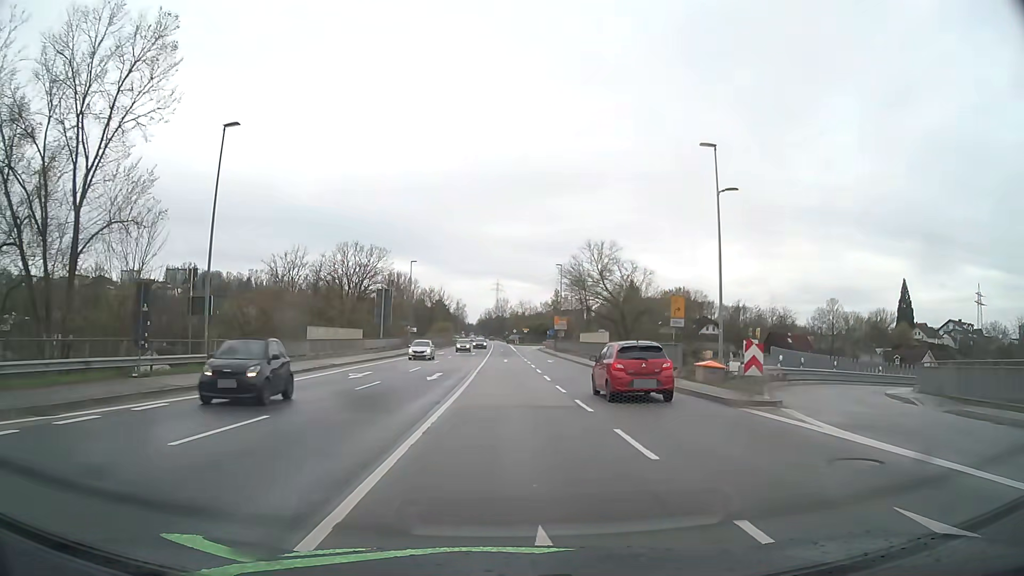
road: primary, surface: asphalt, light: Day
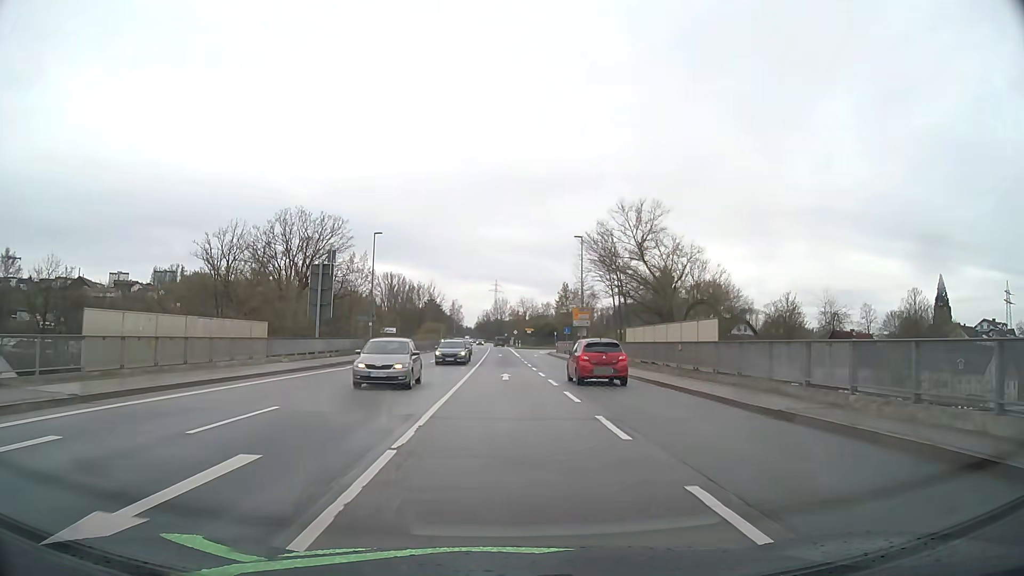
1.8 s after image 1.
(-0.1, +23.4) m; 0°
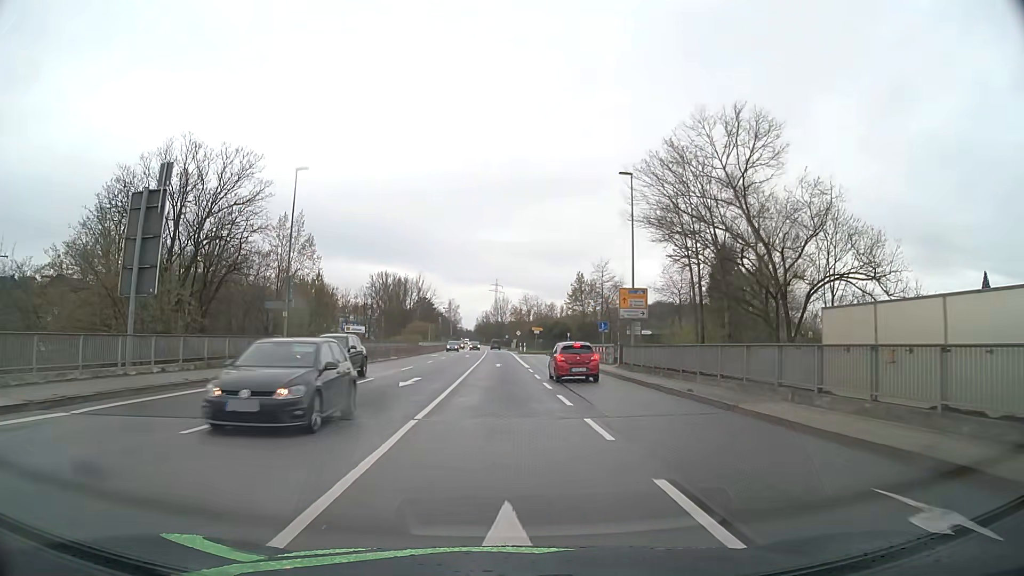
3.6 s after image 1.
(-0.1, +23.8) m; 0°
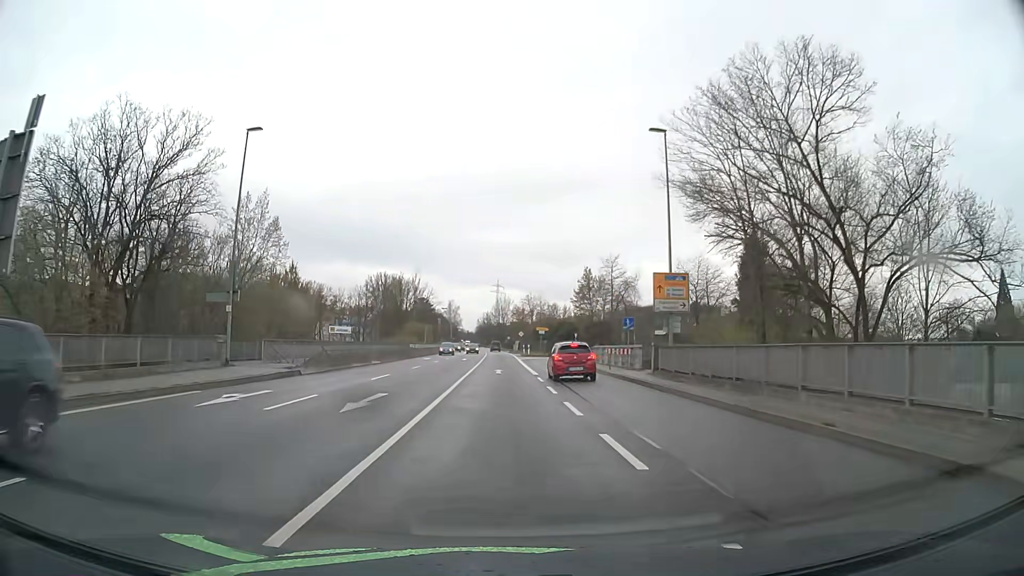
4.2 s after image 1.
(0.0, +8.0) m; 0°
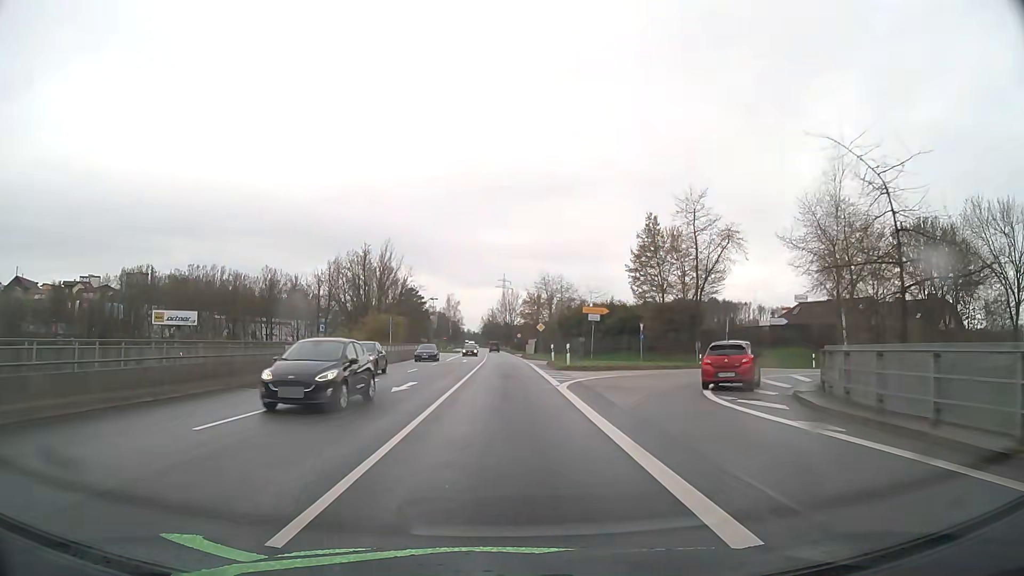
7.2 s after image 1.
(-0.3, +39.3) m; -1°
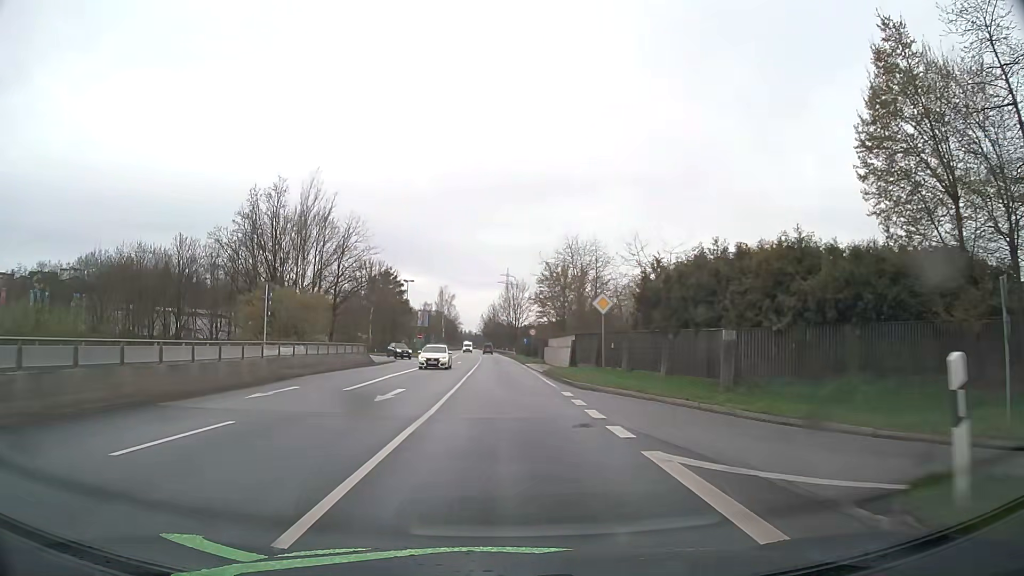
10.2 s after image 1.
(-0.3, +38.6) m; -1°
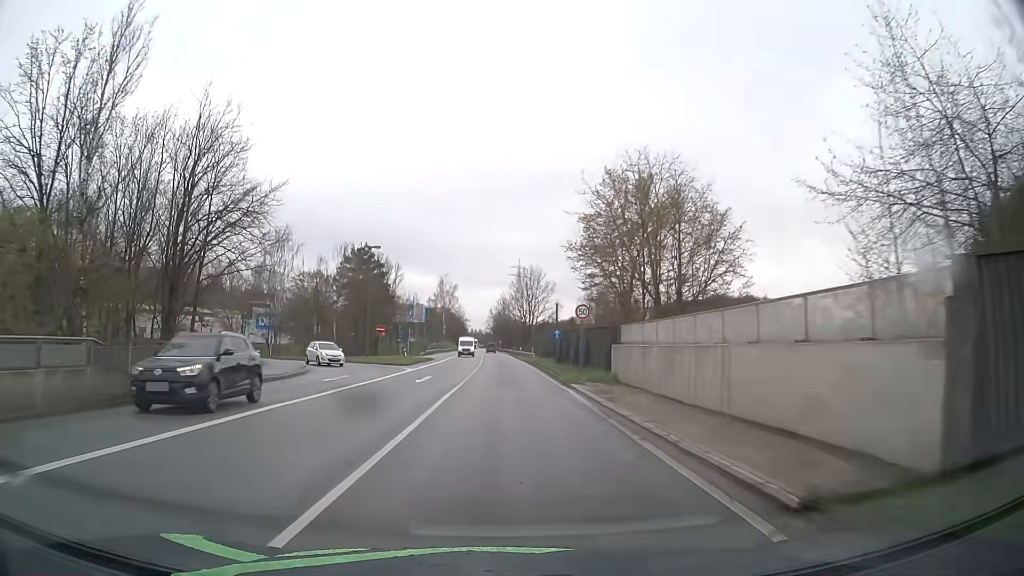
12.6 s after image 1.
(-0.1, +31.5) m; -1°
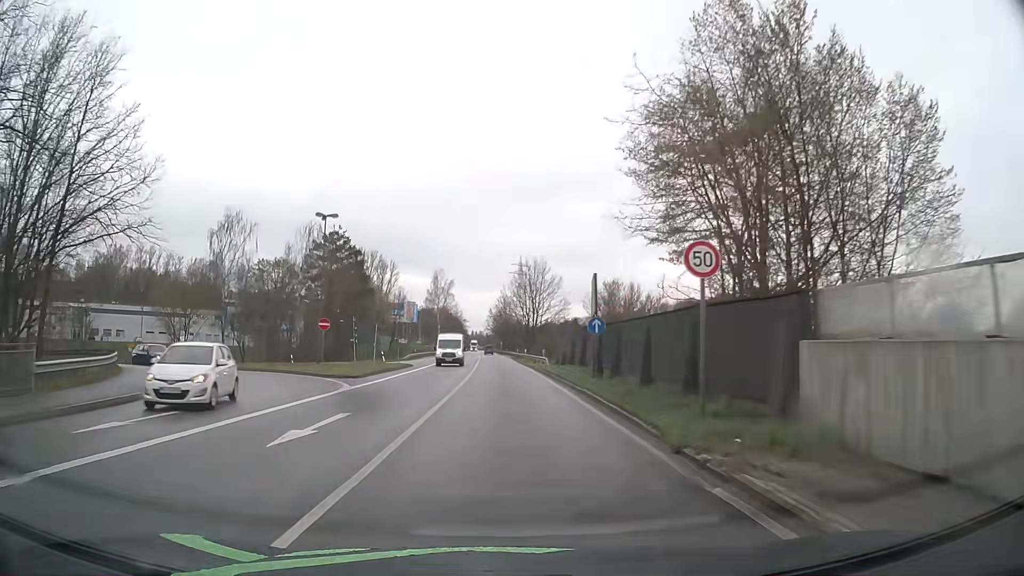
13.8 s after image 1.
(-0.1, +16.2) m; 0°
(0, +10) (0, +20) (0, +30) (0, +40) (0, +50) (-1, +60) (-1, +70) (-1, +80) (-2, +90) (-2, +100) m
